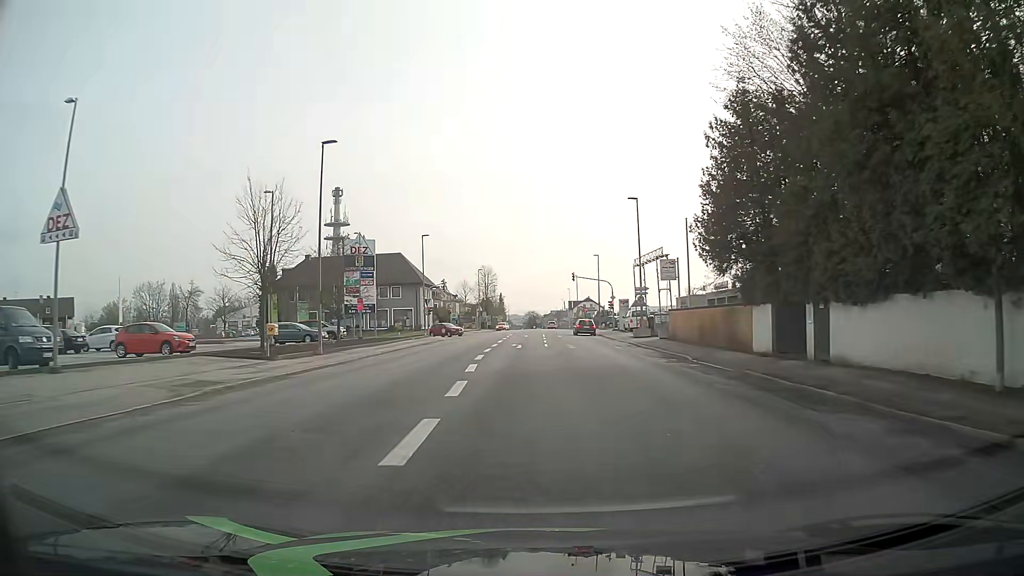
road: tertiary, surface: asphalt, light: Day
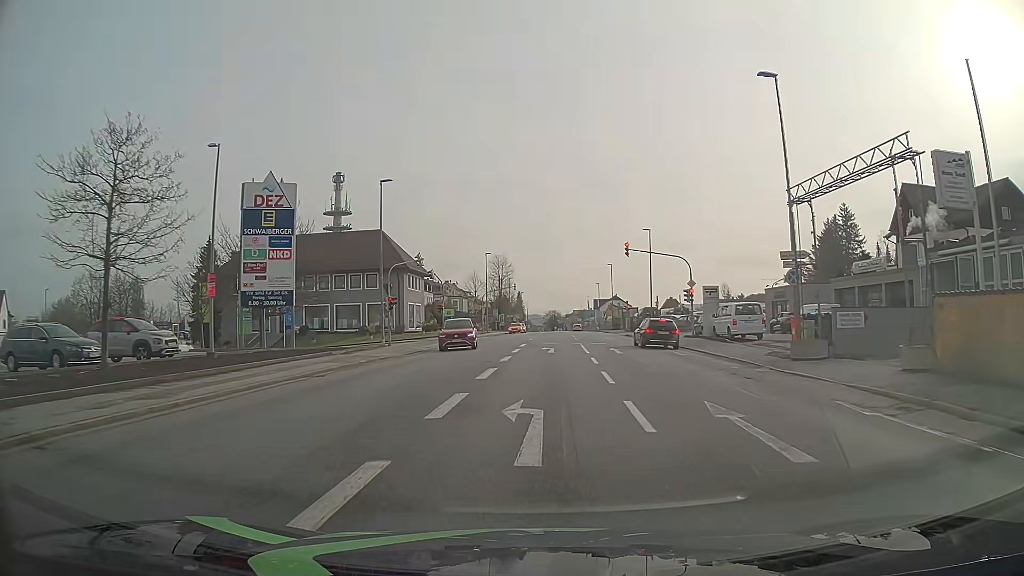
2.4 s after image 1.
(-0.4, +26.6) m; -2°
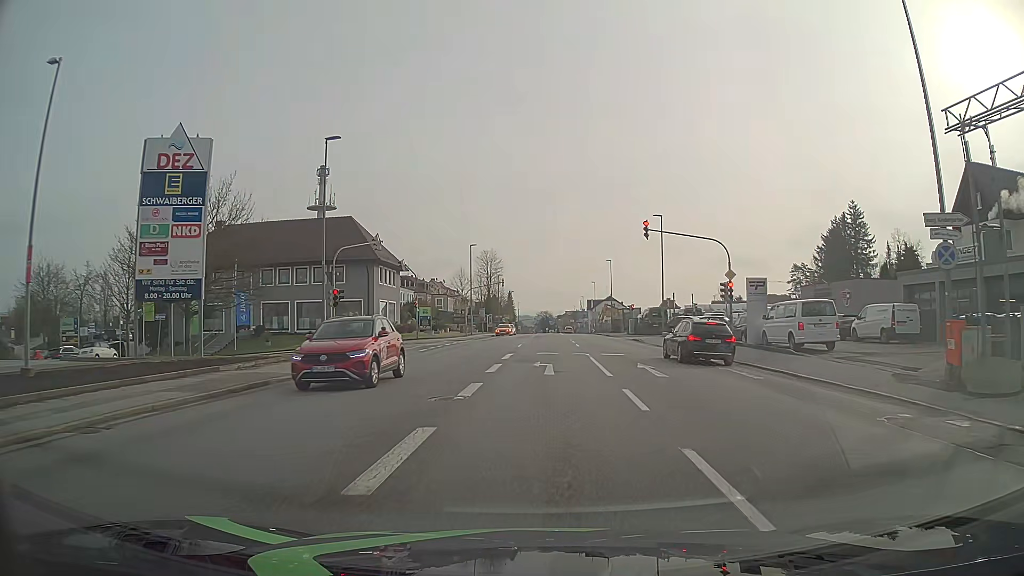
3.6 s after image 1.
(+0.1, +9.9) m; +1°
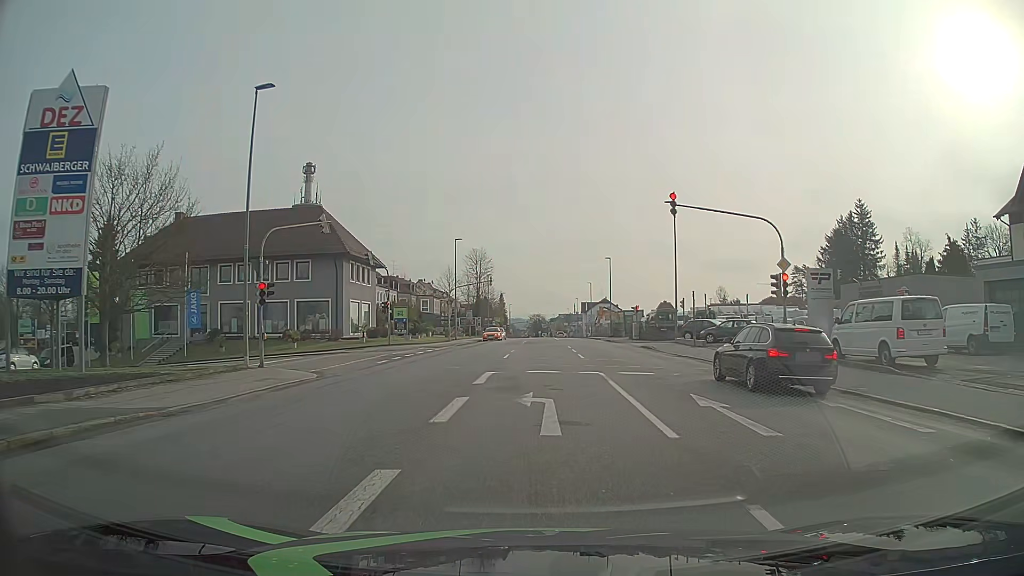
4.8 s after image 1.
(0.0, +7.9) m; +1°
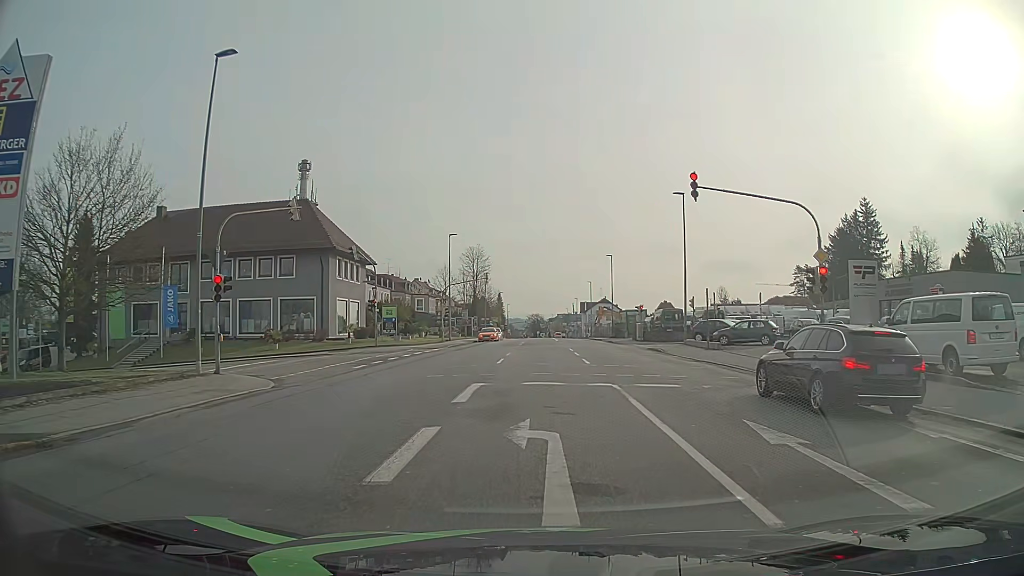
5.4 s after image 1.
(0.0, +3.5) m; 0°
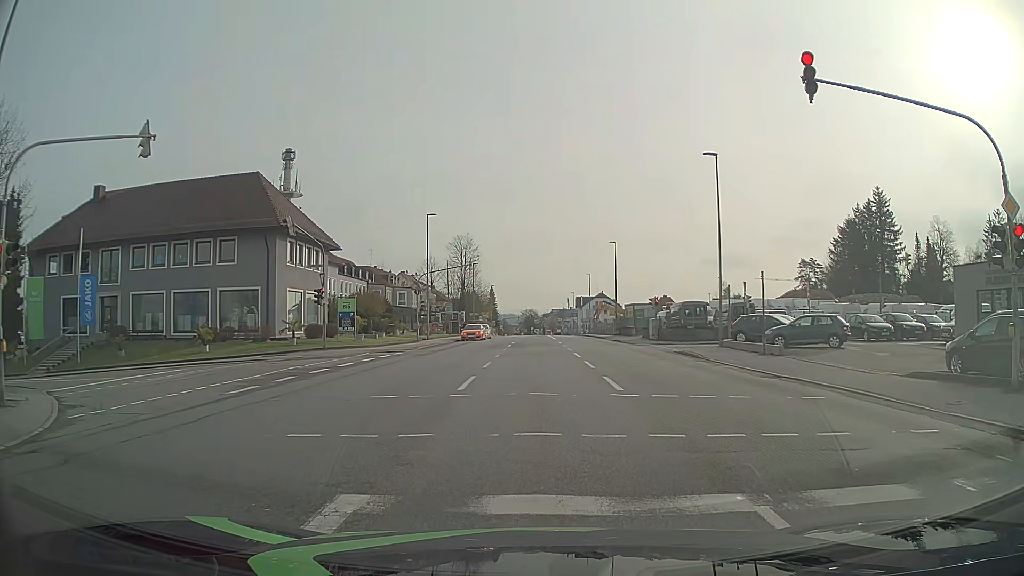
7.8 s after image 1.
(+0.1, +9.6) m; +2°
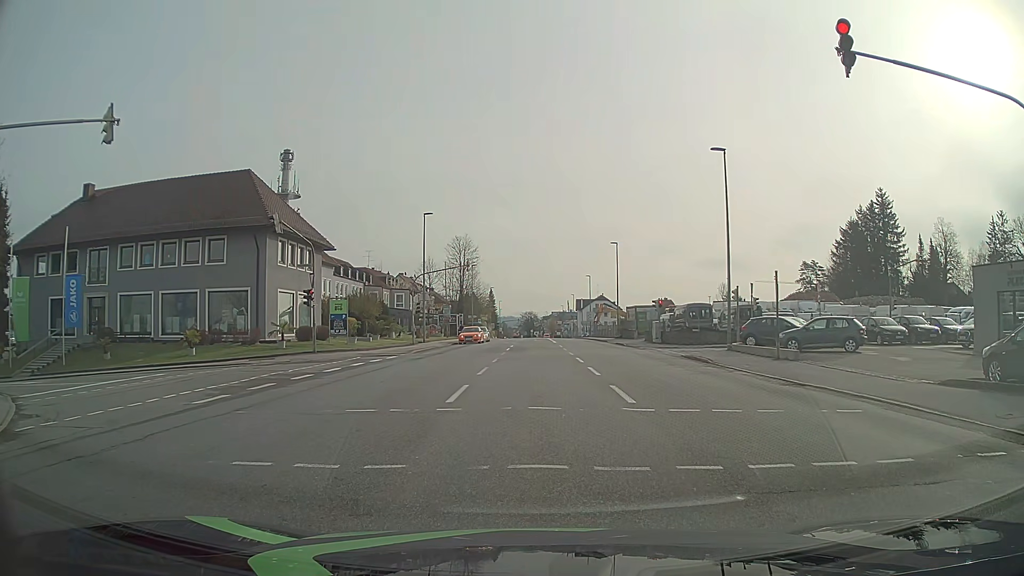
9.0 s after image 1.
(0.0, +1.4) m; -2°
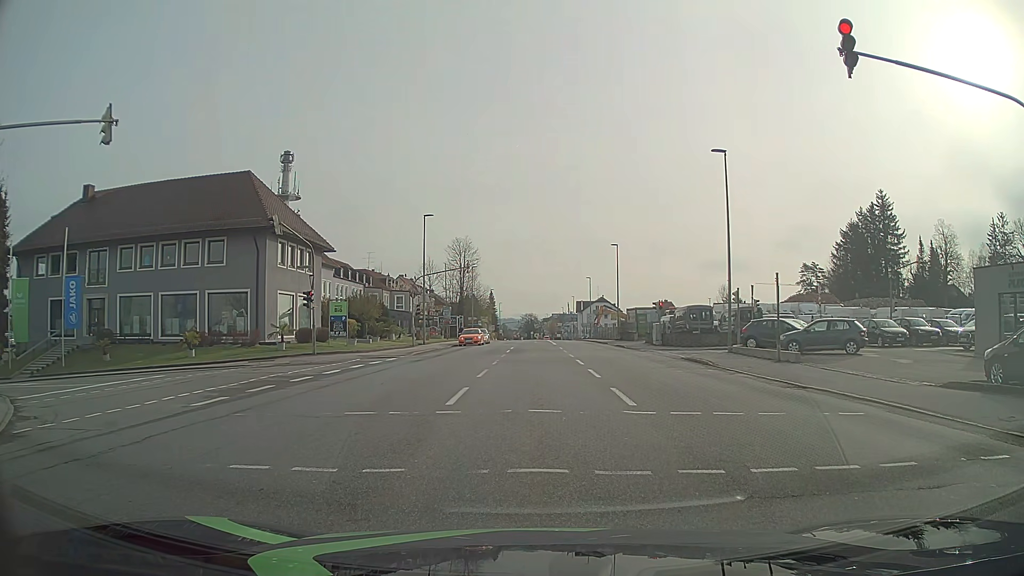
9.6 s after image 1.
(0.0, +0.1) m; 0°
